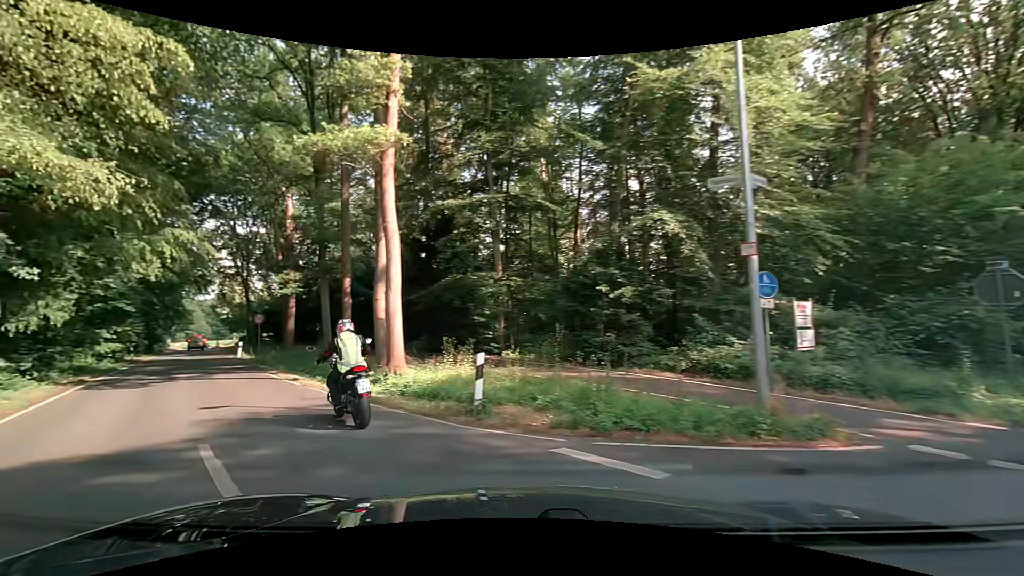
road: unclassified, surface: asphalt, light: Day
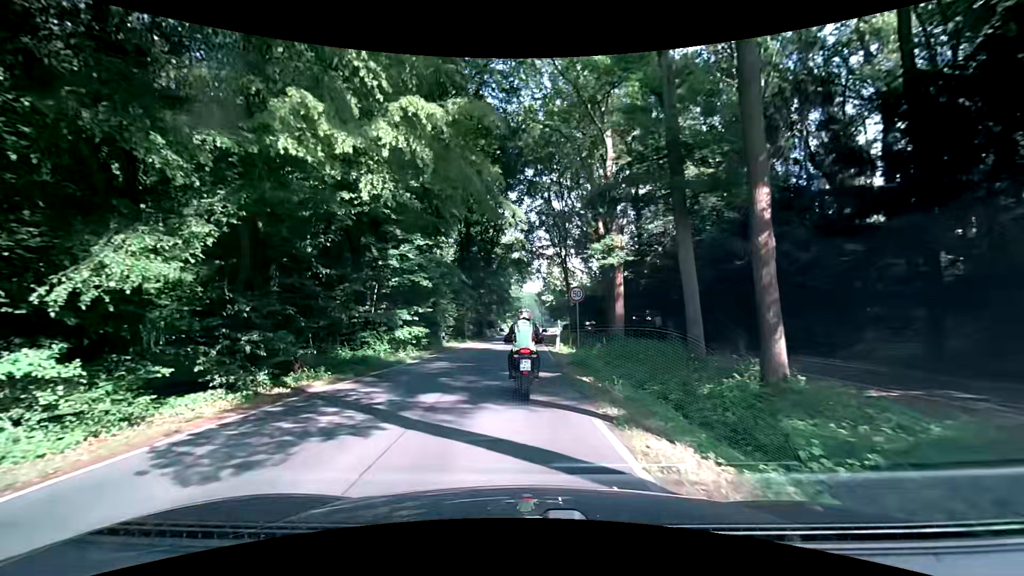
(-5.8, +13.7) m; -37°
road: tertiary
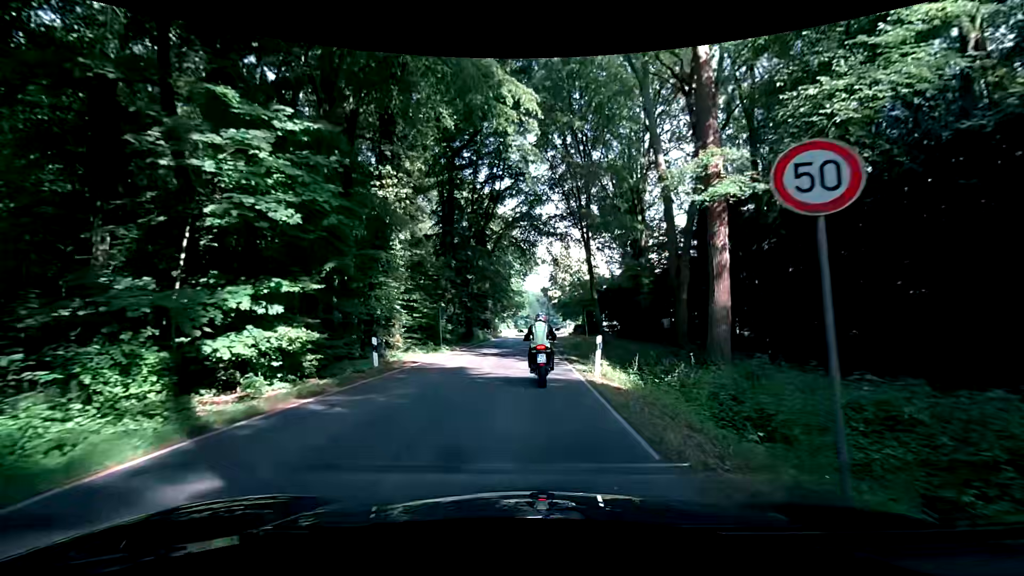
(+0.1, +15.0) m; +1°
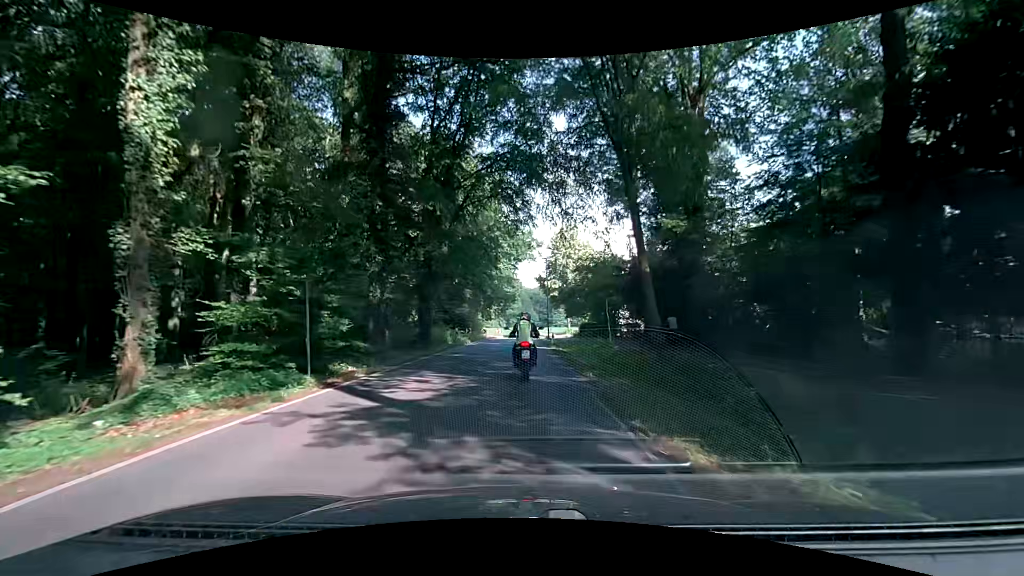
(+0.1, +16.9) m; +3°
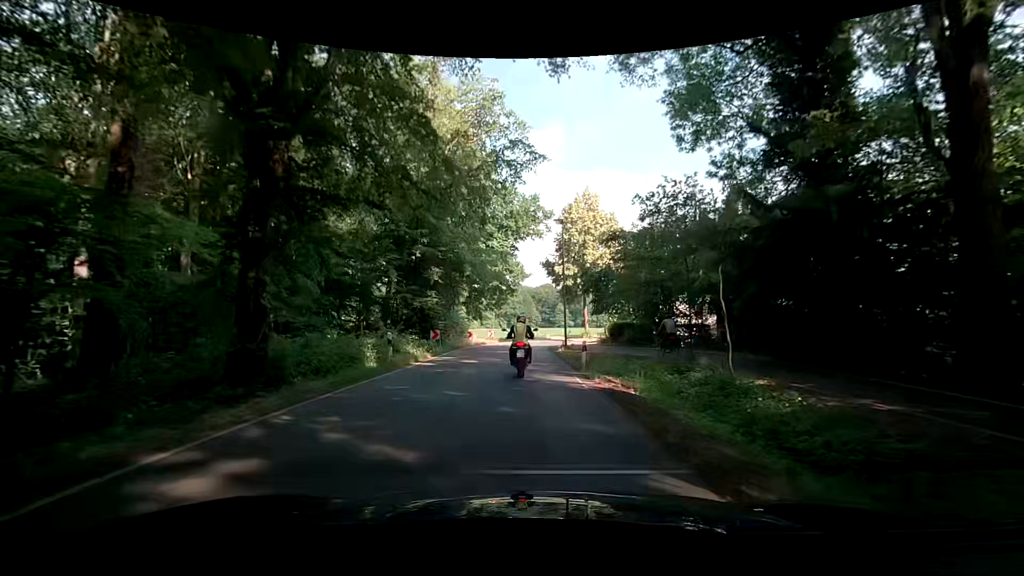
(-1.0, +17.8) m; 0°
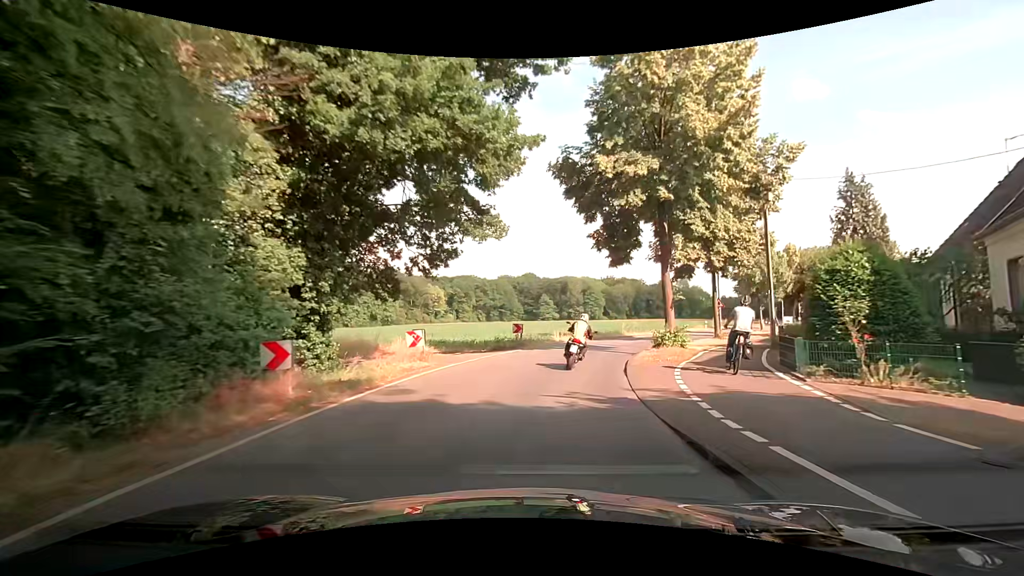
(-1.5, +31.2) m; 0°
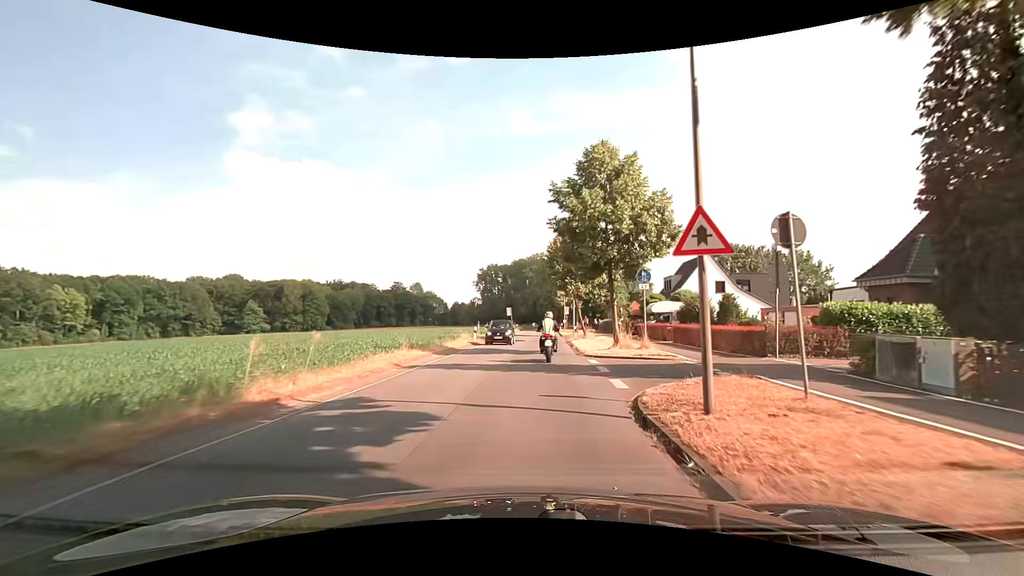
(+7.1, +31.6) m; +30°
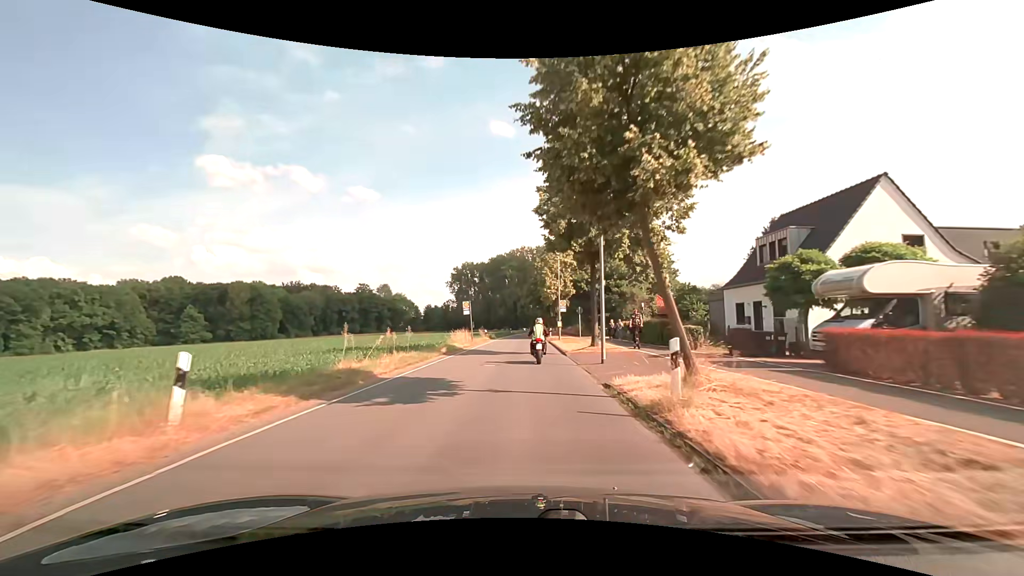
(+1.1, +27.9) m; +2°
(0, +10) (0, +20) (0, +30) (0, +40) (0, +50) (+1, +60) (+1, +70) (+1, +80) (+2, +90) (+2, +100) m
